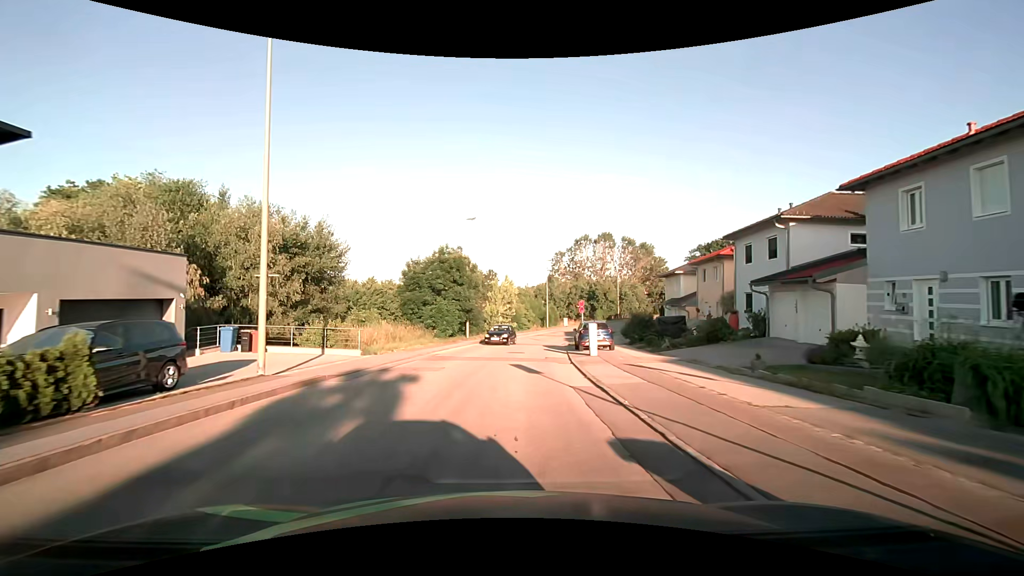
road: residential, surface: asphalt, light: Day
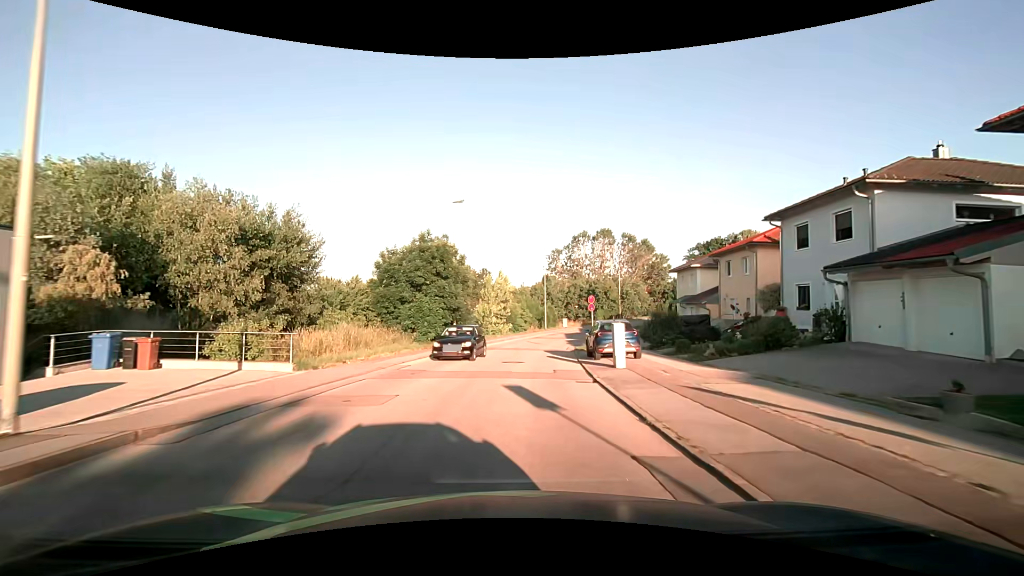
(0.0, +6.1) m; +1°
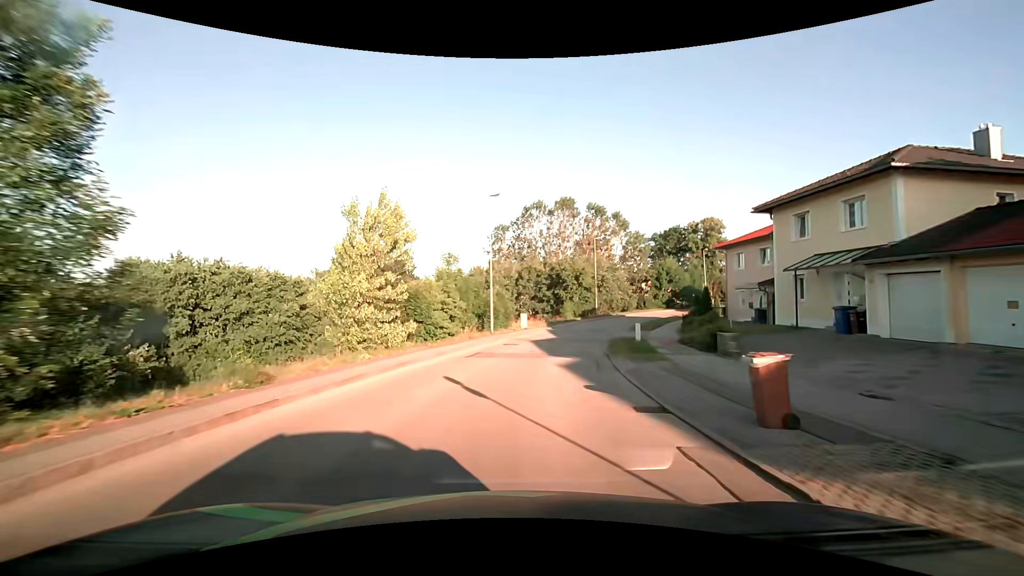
(+1.4, +30.2) m; +7°
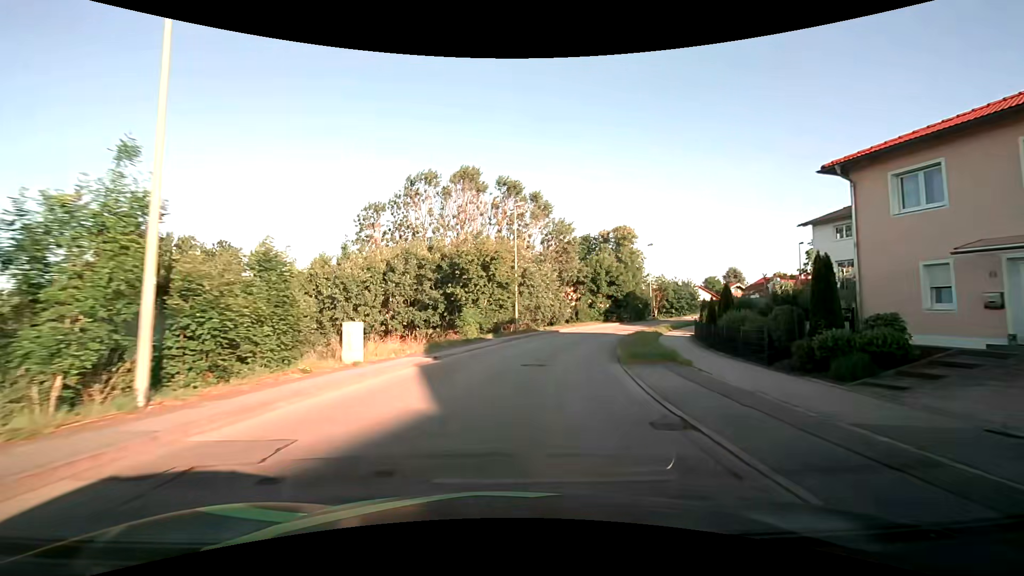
(+2.5, +25.7) m; +12°
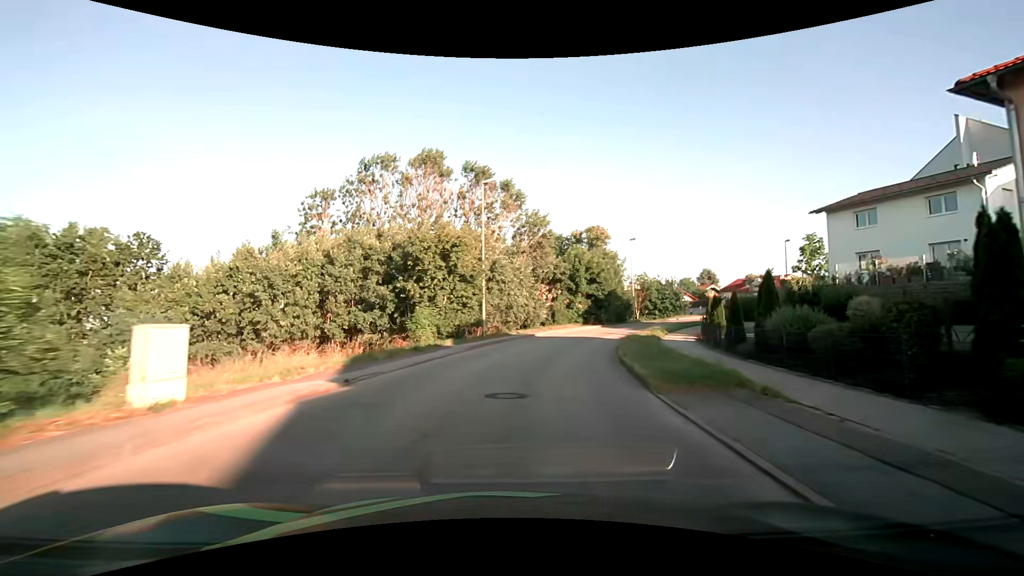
(+0.2, +6.9) m; +3°
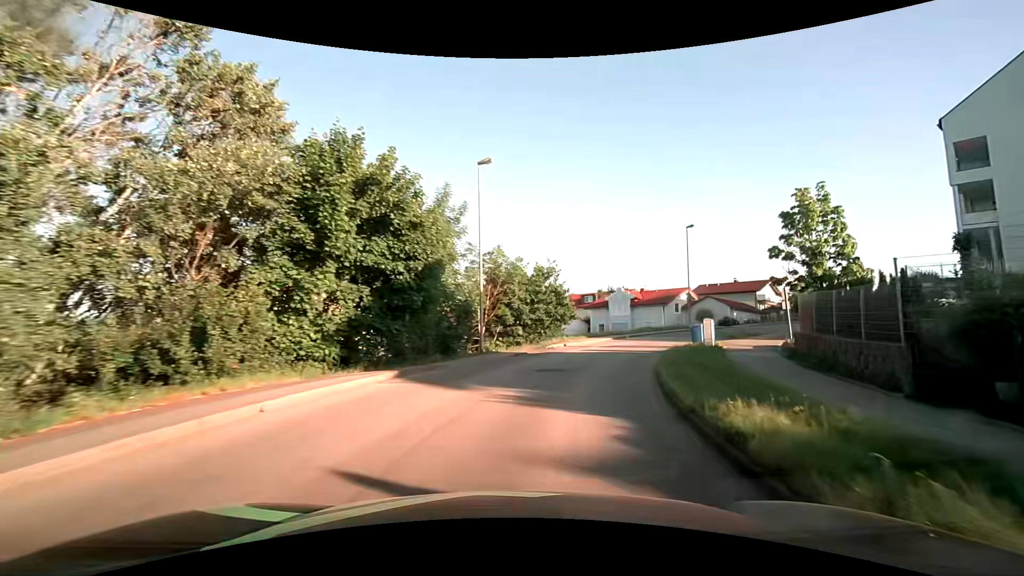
(+6.3, +34.5) m; +22°
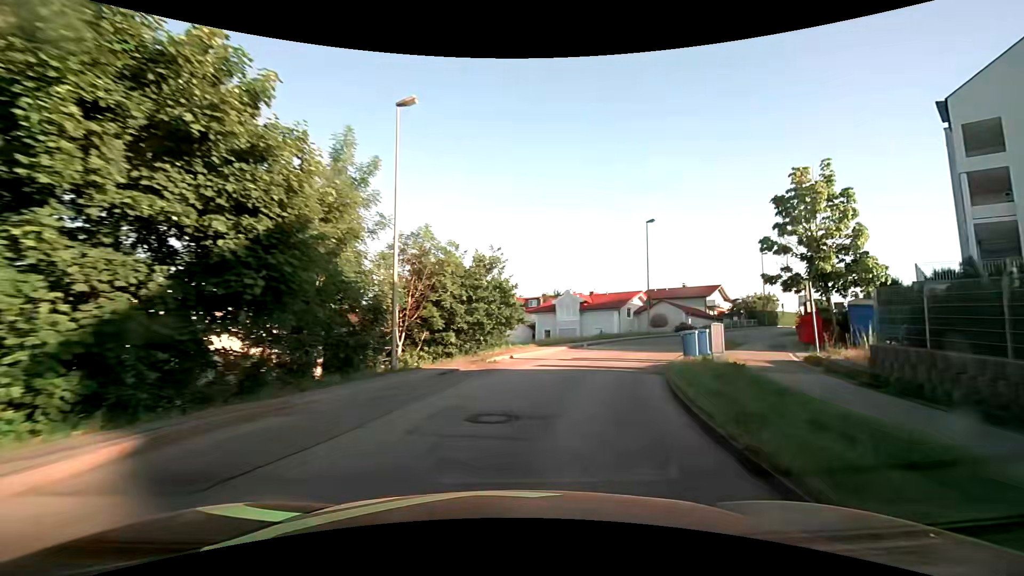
(+0.4, +7.0) m; +7°
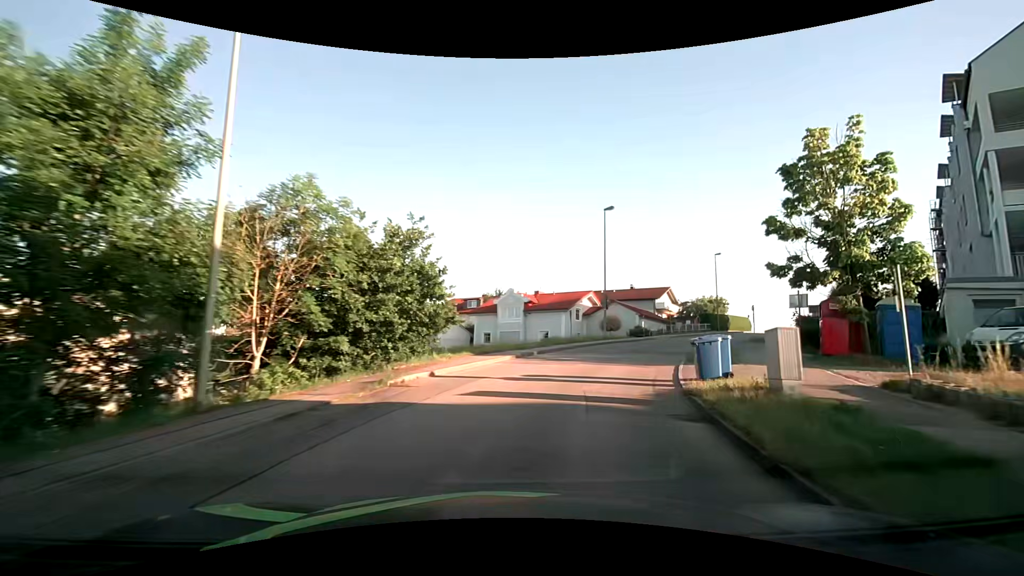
(+0.4, +7.0) m; +6°
(+1, +10) (+4, +20) (+8, +28) (+14, +37) (+20, +45) (+26, +52) (+33, +60) (+39, +68) (+46, +75) (+47, +85) m
